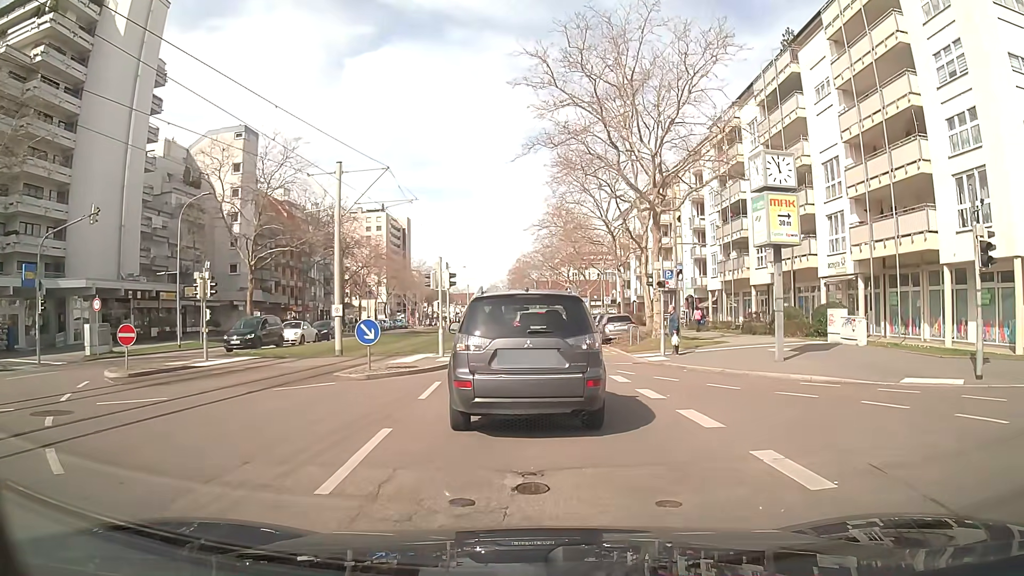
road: tertiary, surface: asphalt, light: Day
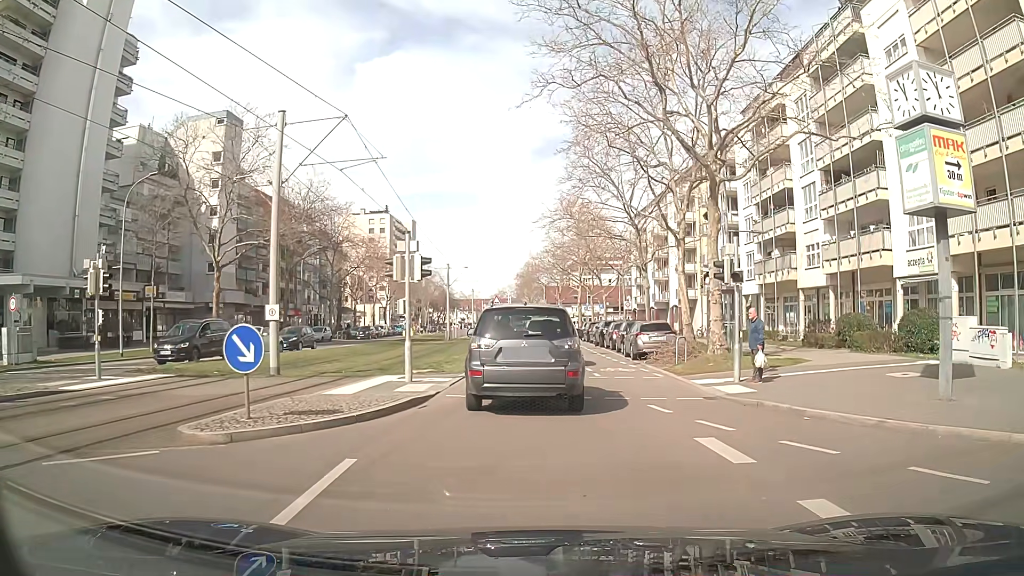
(-0.2, +7.6) m; -3°
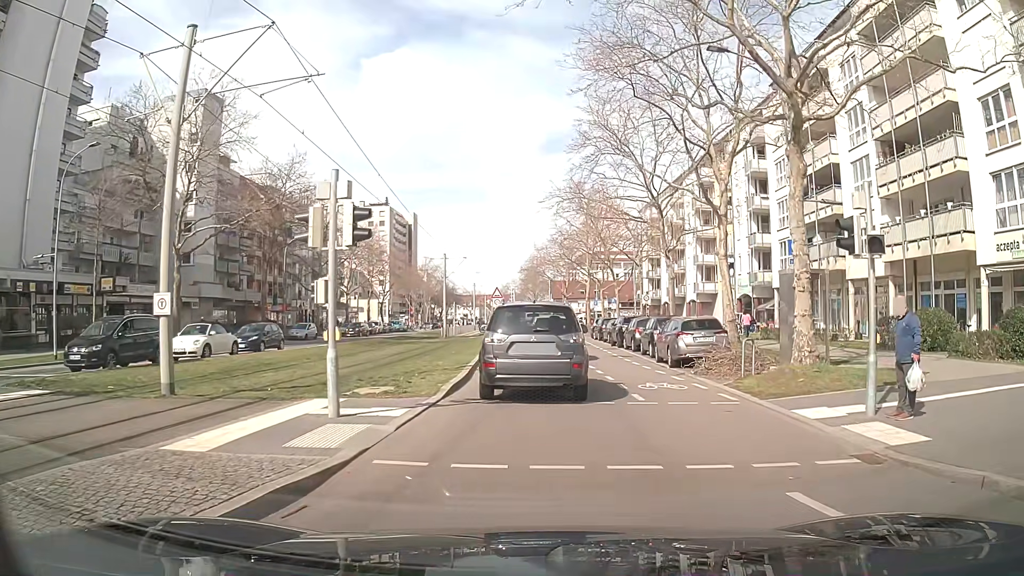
(+0.1, +6.2) m; +2°
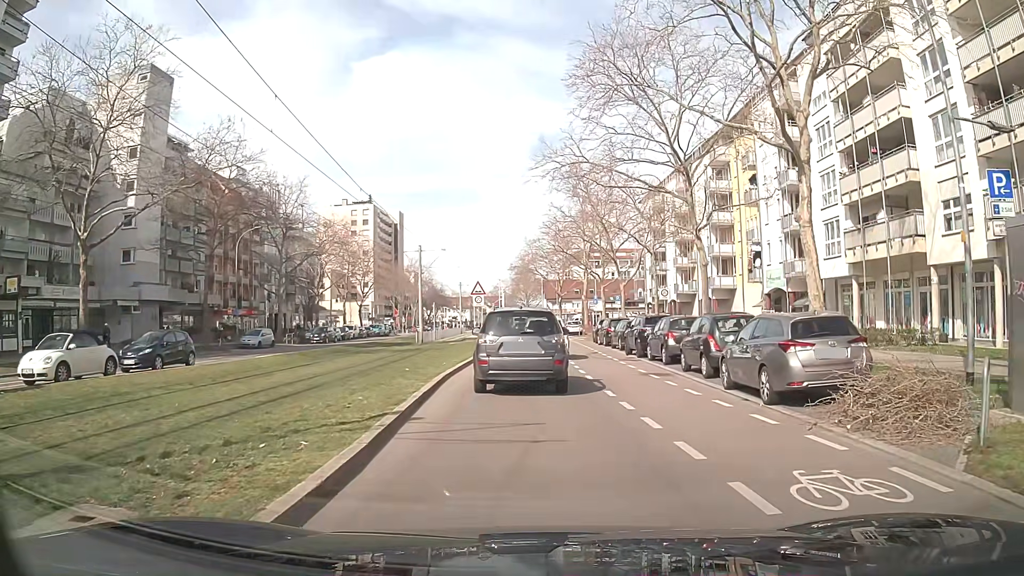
(0.0, +9.0) m; +1°
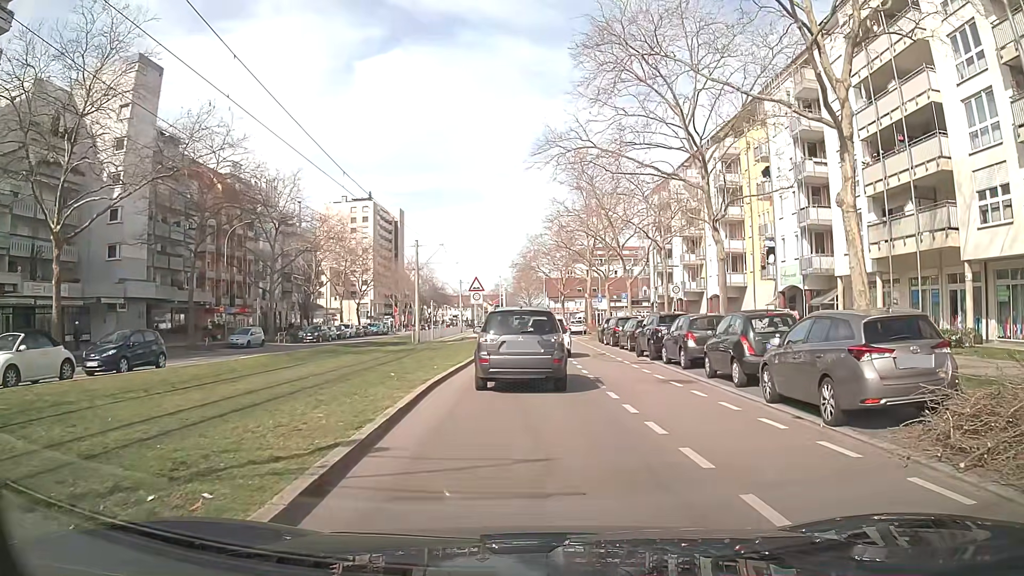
(-0.1, +2.4) m; -2°
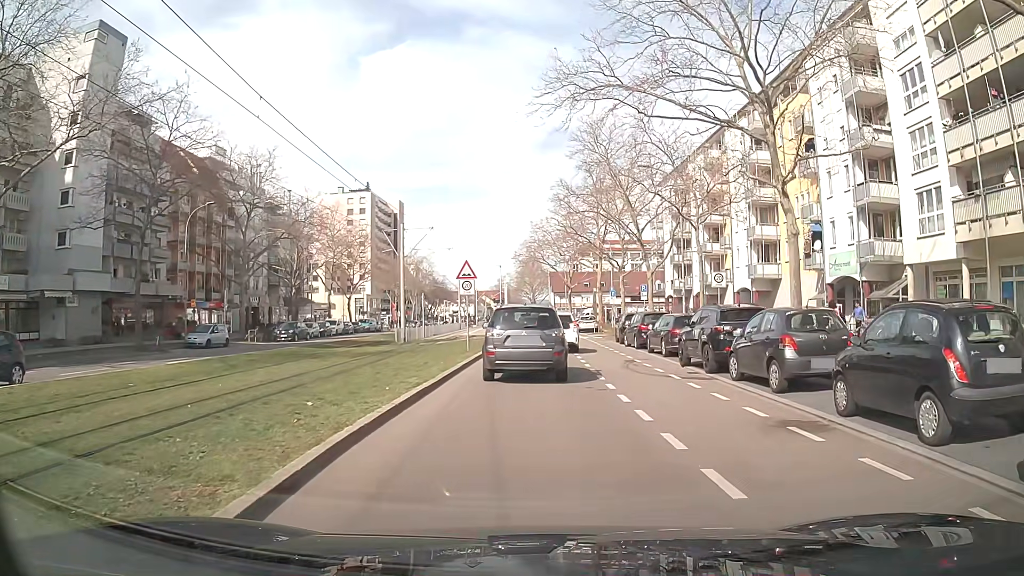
(0.0, +7.1) m; +2°
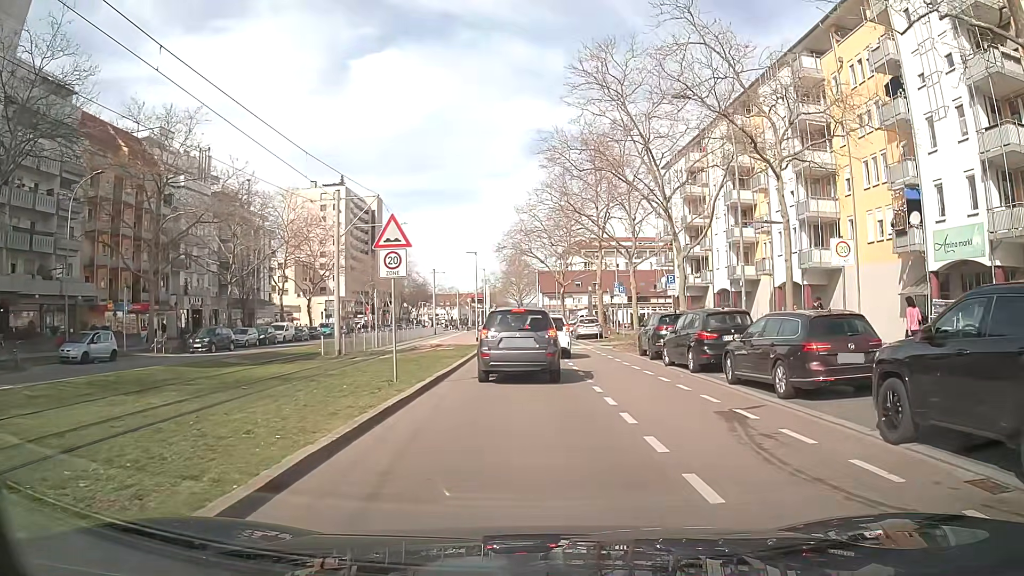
(-0.4, +12.2) m; -1°
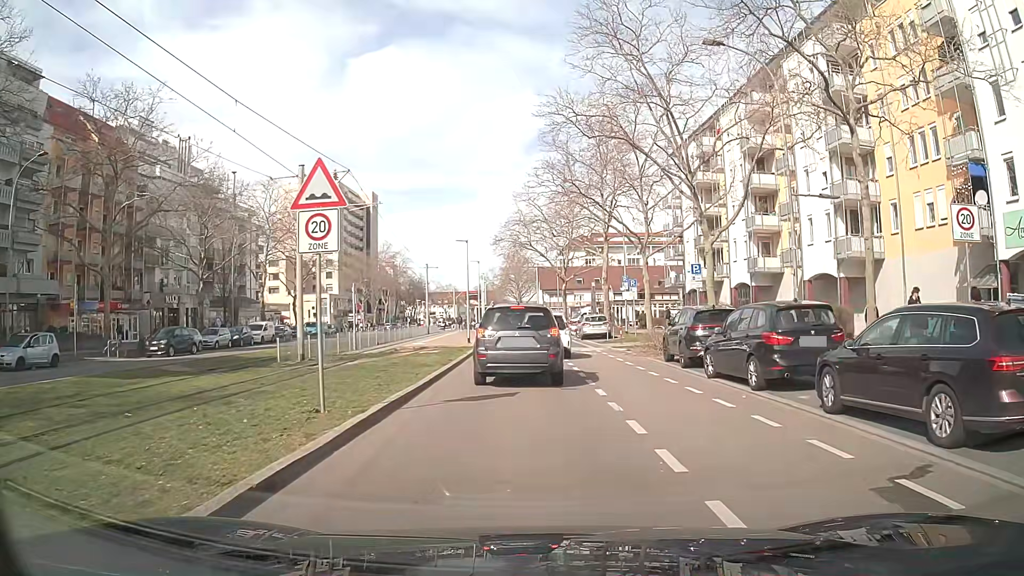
(0.0, +5.0) m; +1°
(0, +10) (-1, +20) (-1, +30) (-1, +40) (-2, +50) (-2, +60) (-3, +70) (-4, +80) (-5, +90) (-6, +100) m
